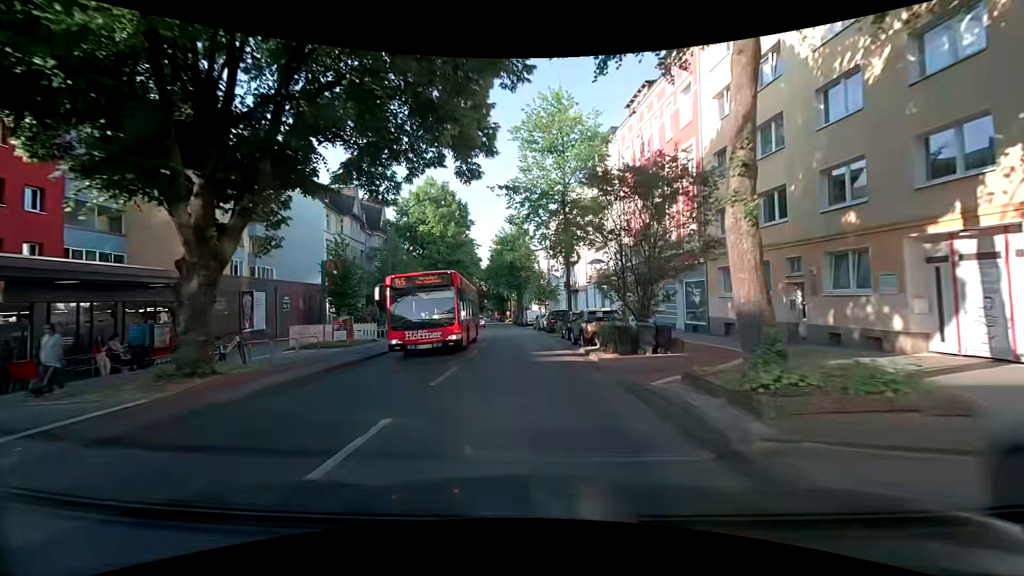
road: secondary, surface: asphalt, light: Day
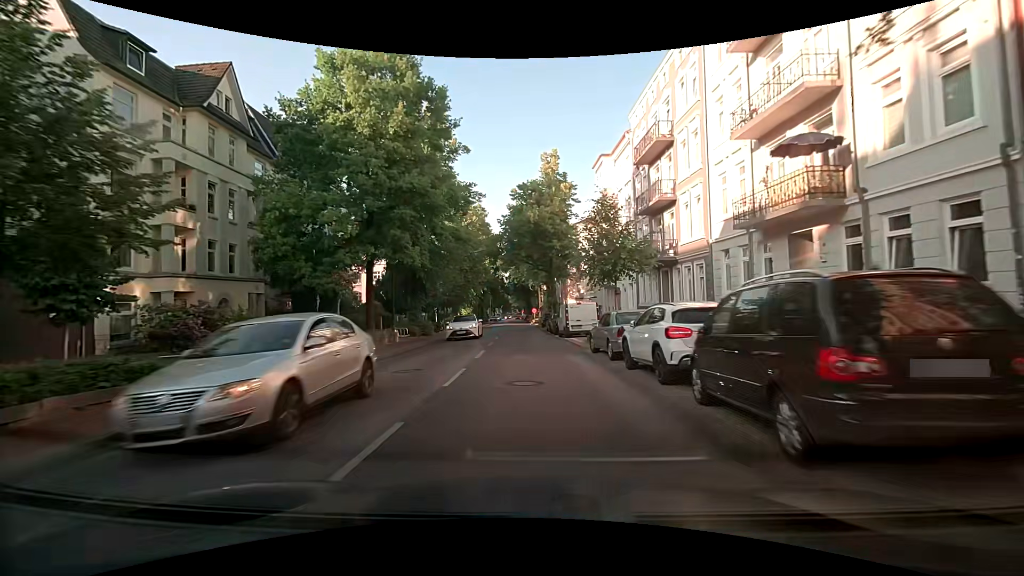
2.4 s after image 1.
(-0.7, +30.5) m; -4°
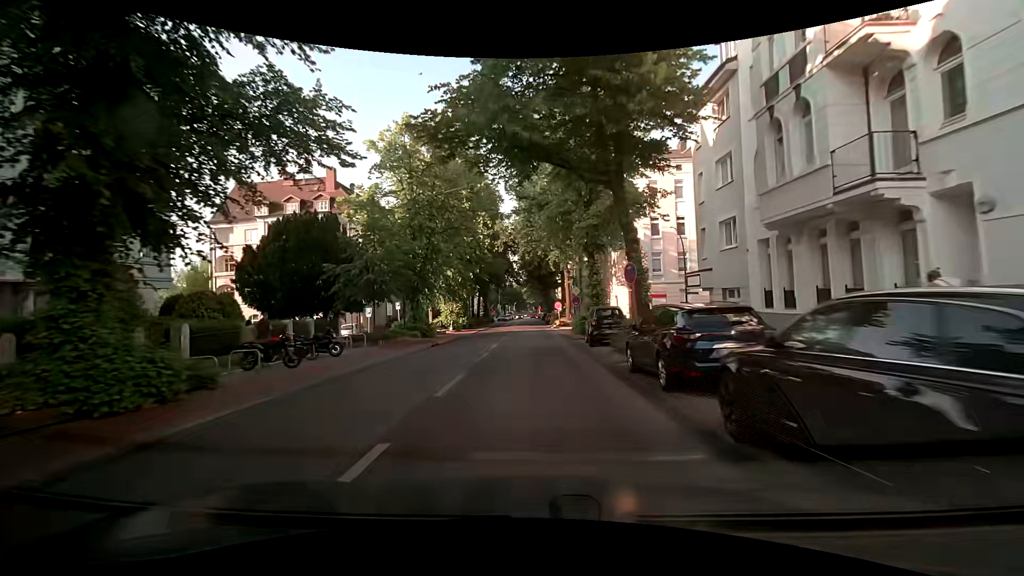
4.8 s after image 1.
(-0.3, +31.1) m; -1°
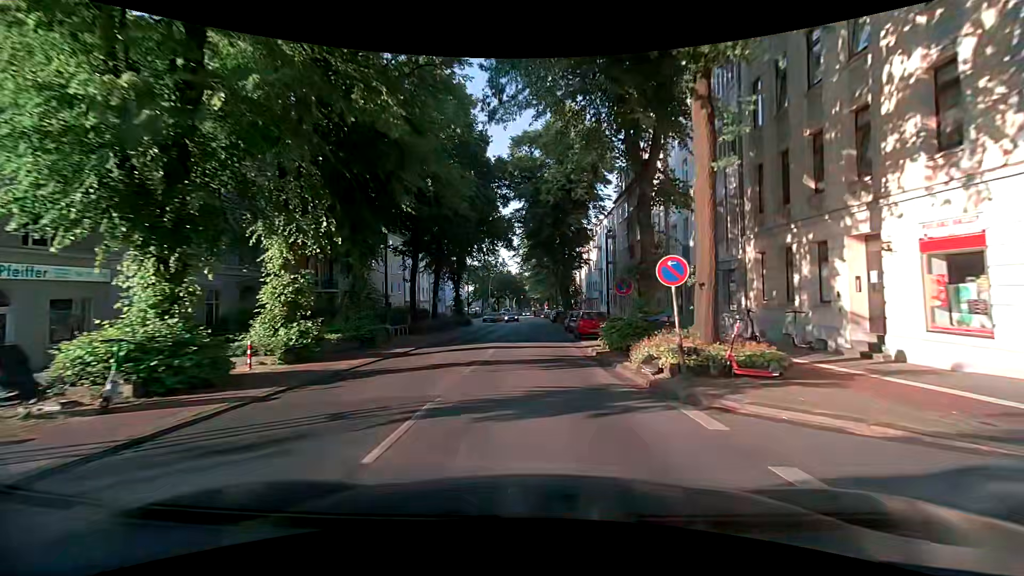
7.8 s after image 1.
(-0.2, +39.3) m; 0°
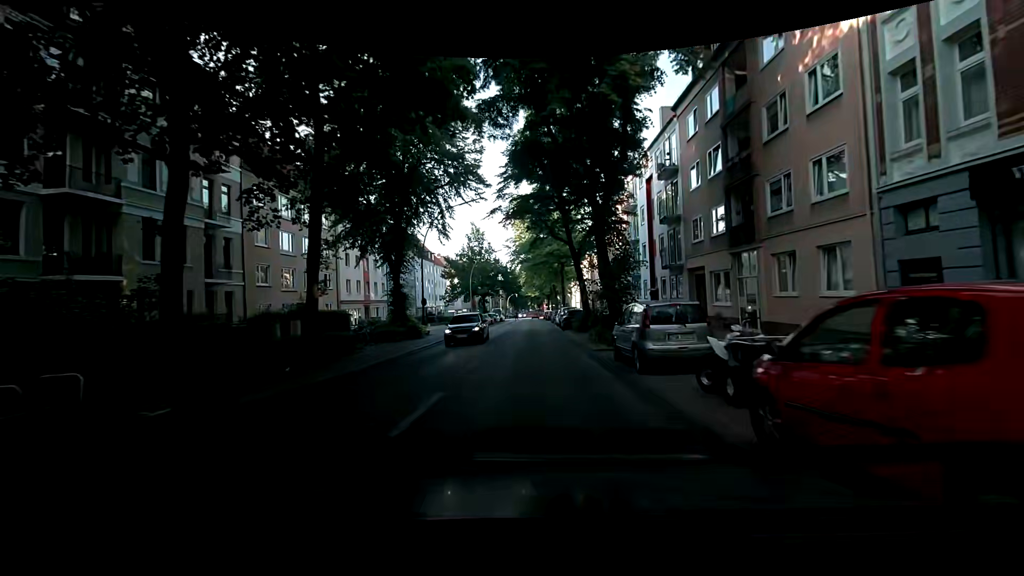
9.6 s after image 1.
(-0.1, +23.6) m; +1°
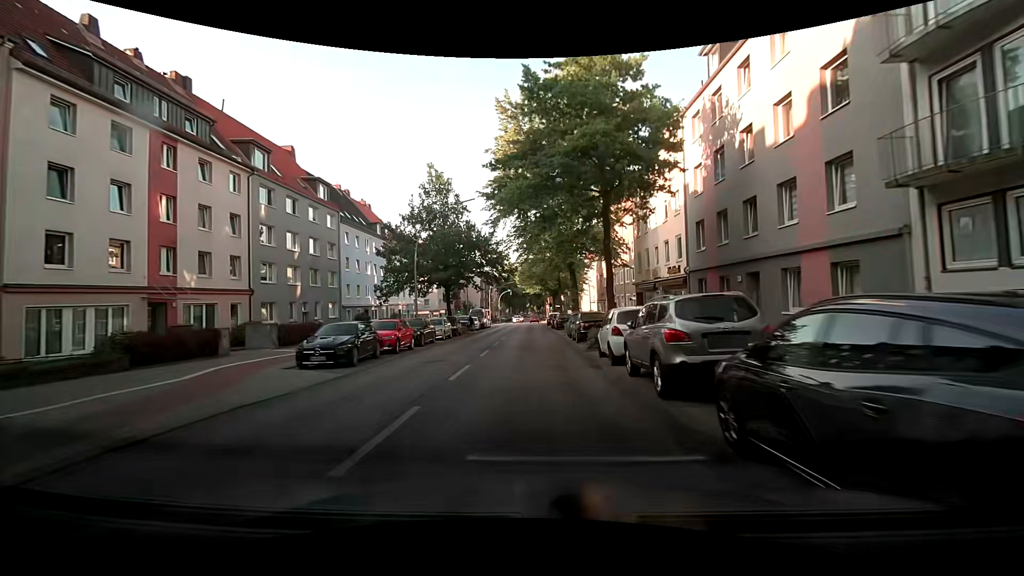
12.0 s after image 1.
(-0.4, +31.2) m; -2°
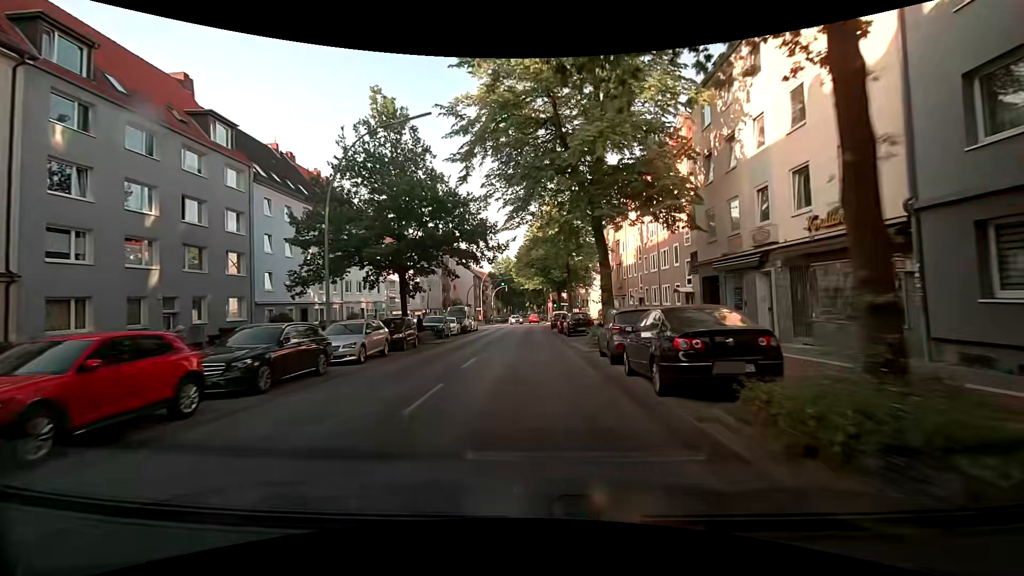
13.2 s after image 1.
(+0.3, +15.5) m; 0°
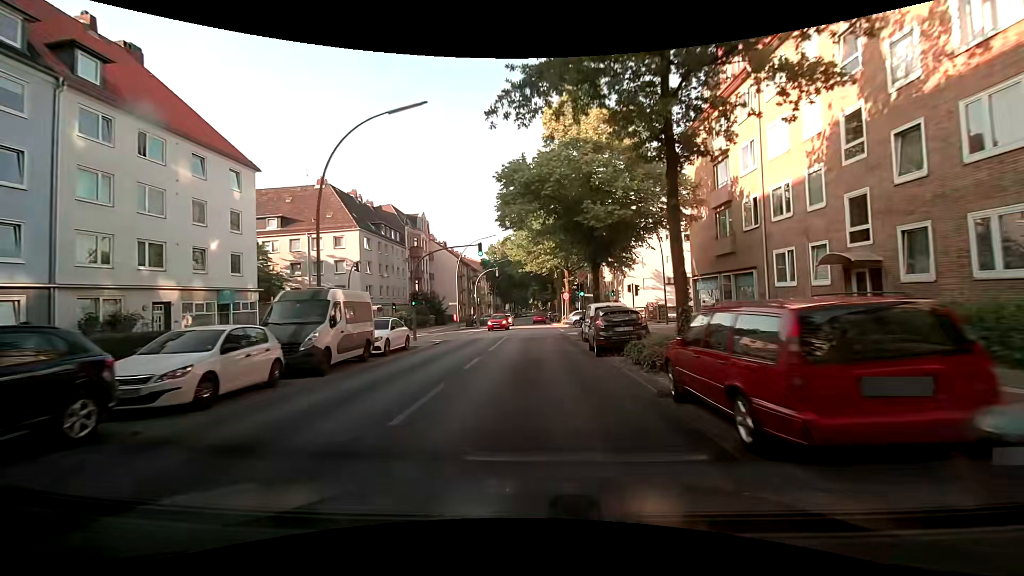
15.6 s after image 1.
(+0.2, +30.9) m; +1°
(0, +10) (0, +20) (0, +30) (0, +40) (0, +50) (0, +60) (0, +70) (0, +80) (0, +90) (0, +100) m
